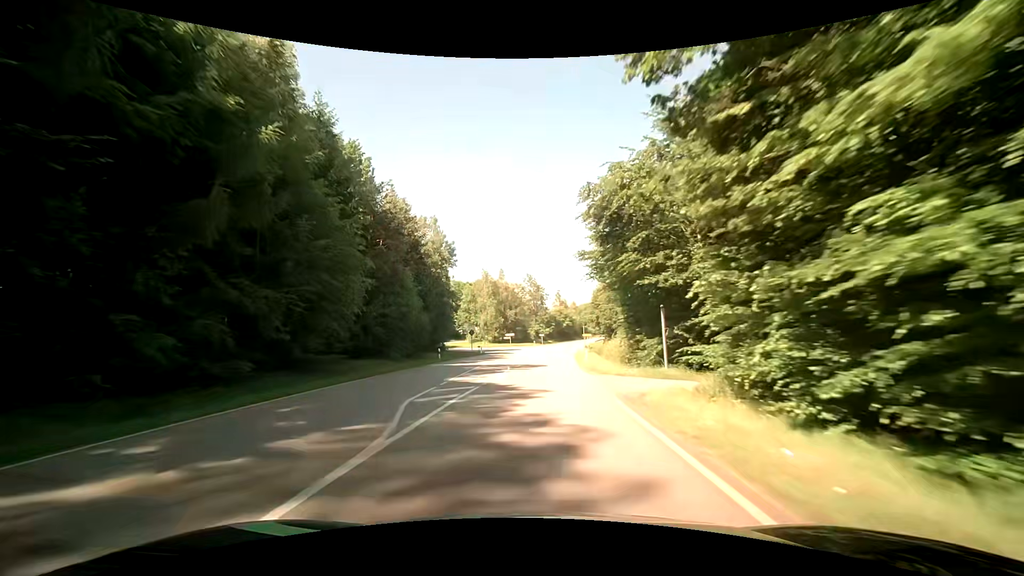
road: secondary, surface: asphalt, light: Day
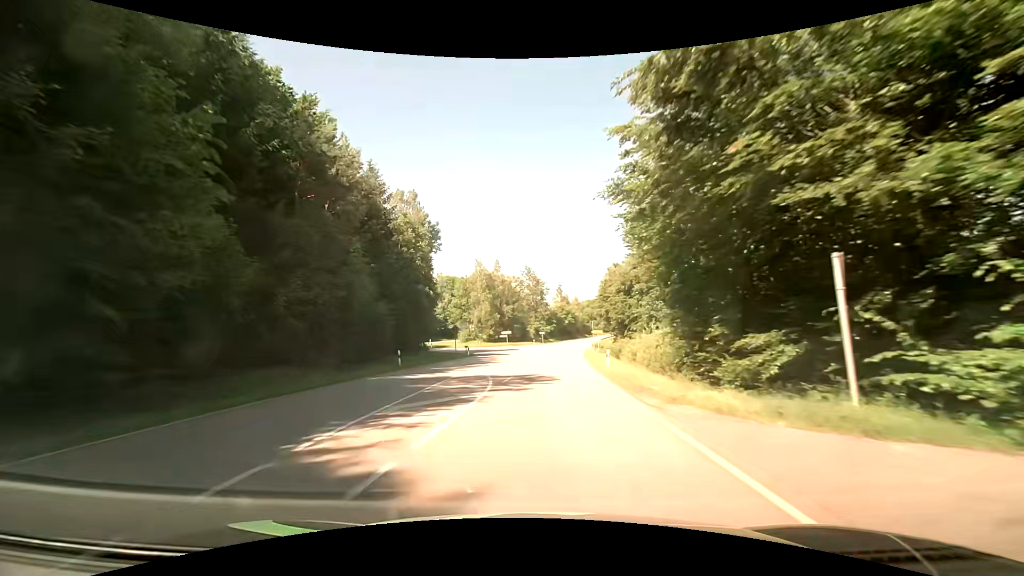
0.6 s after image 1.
(0.0, +12.1) m; 0°
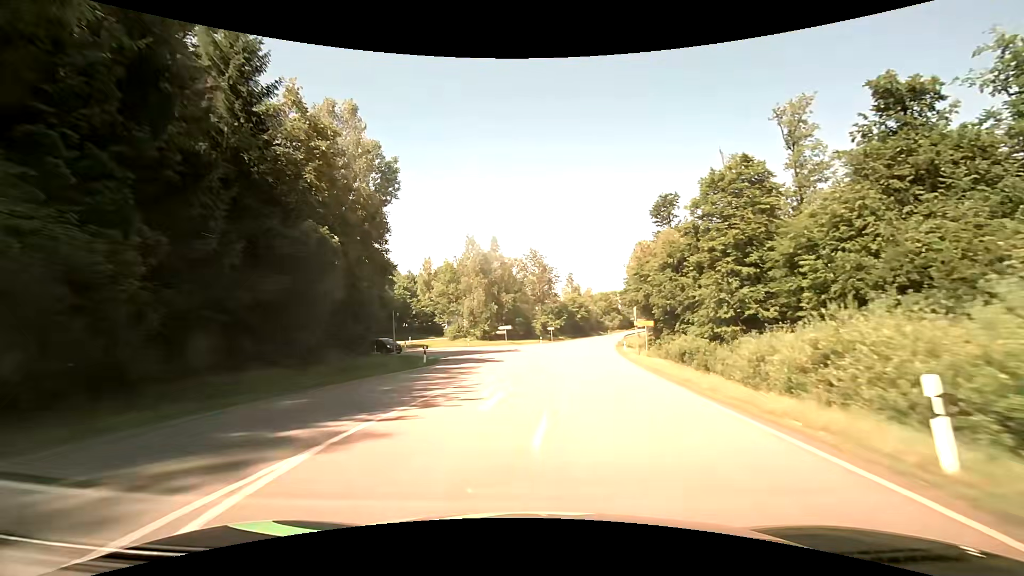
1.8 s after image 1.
(-0.2, +22.6) m; -1°
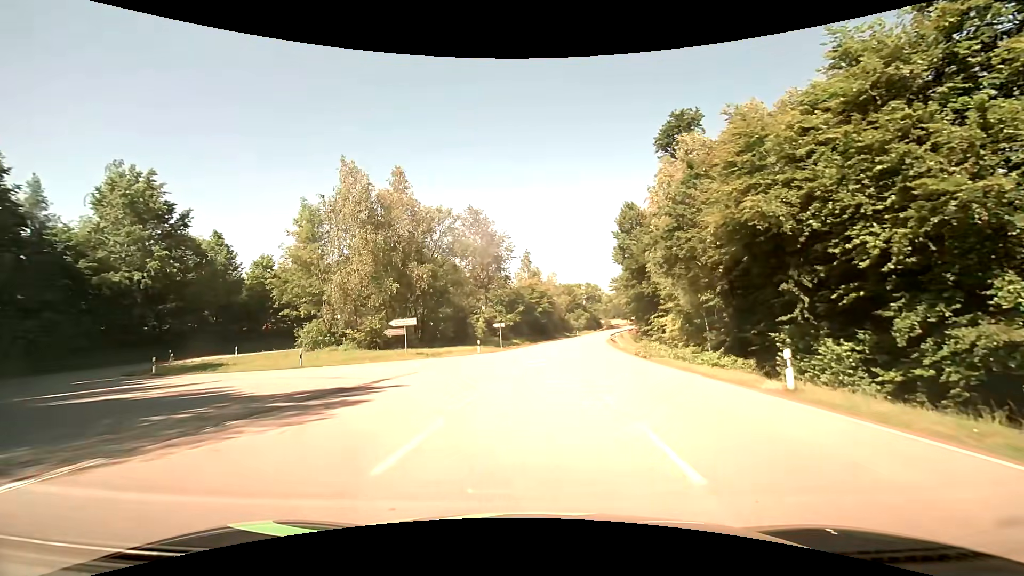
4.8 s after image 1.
(+1.8, +36.7) m; +6°
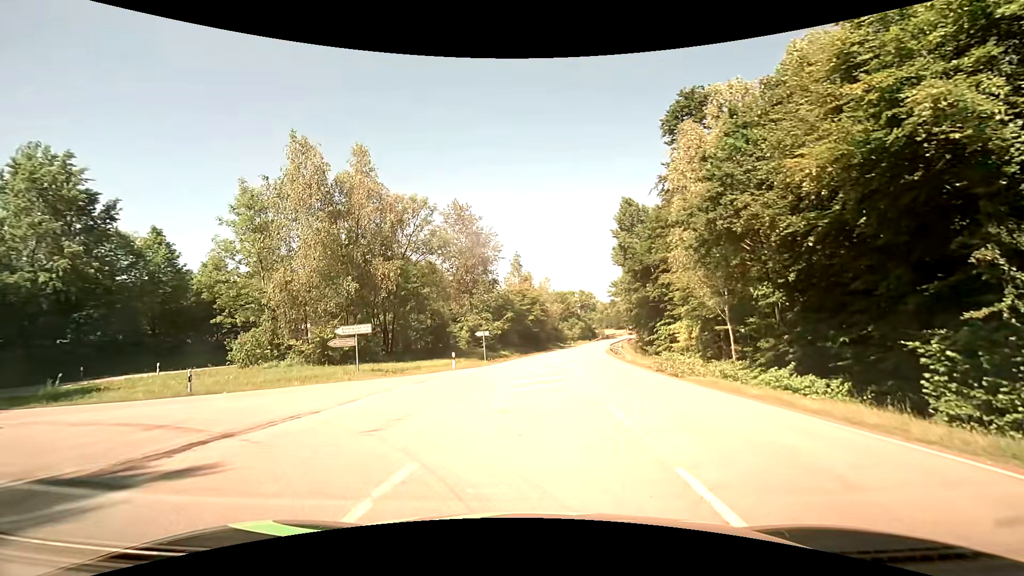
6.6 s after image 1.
(+0.2, +8.0) m; +1°
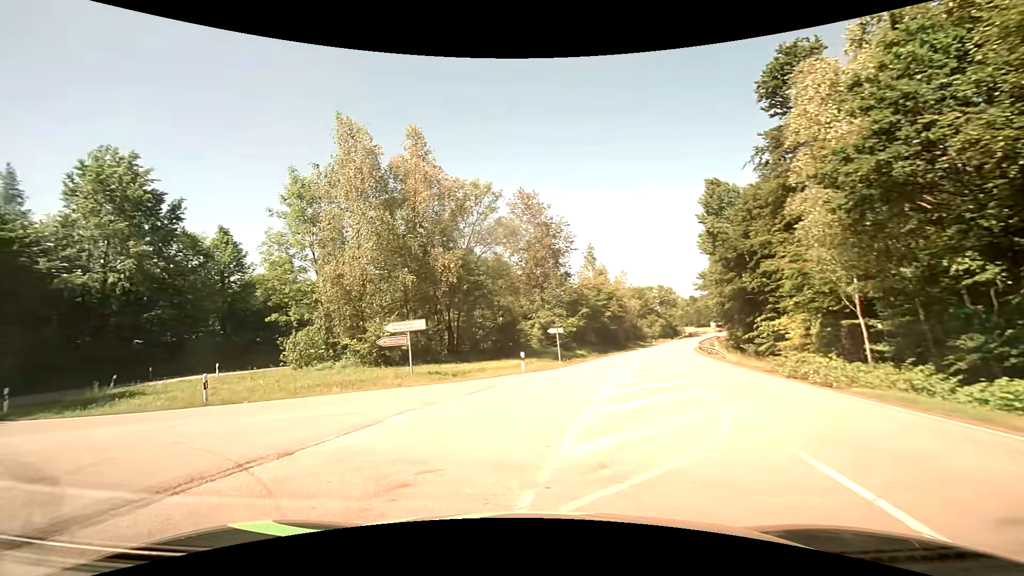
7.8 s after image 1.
(-0.2, +5.0) m; -8°
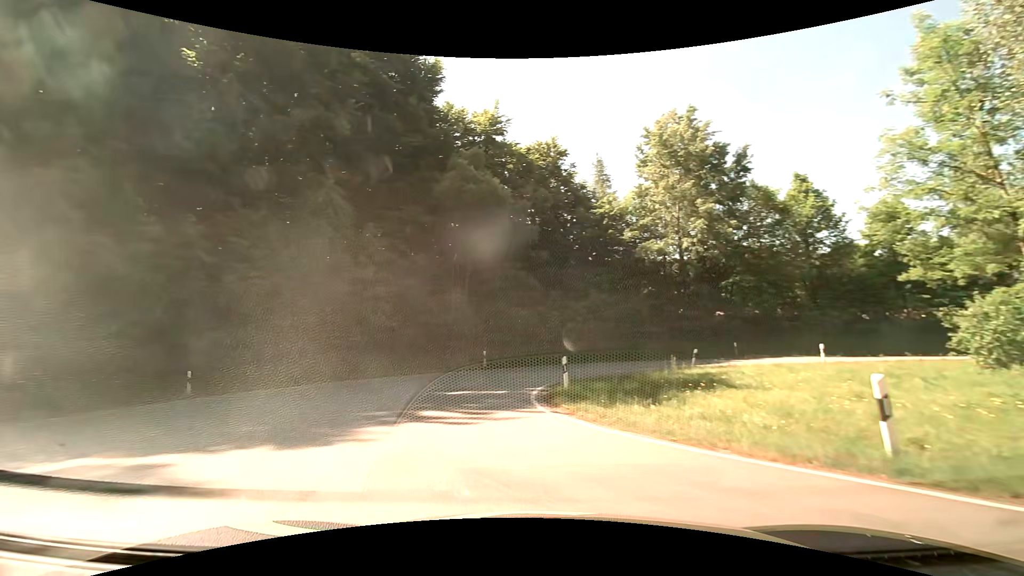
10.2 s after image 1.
(-6.0, +11.0) m; -61°
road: tertiary
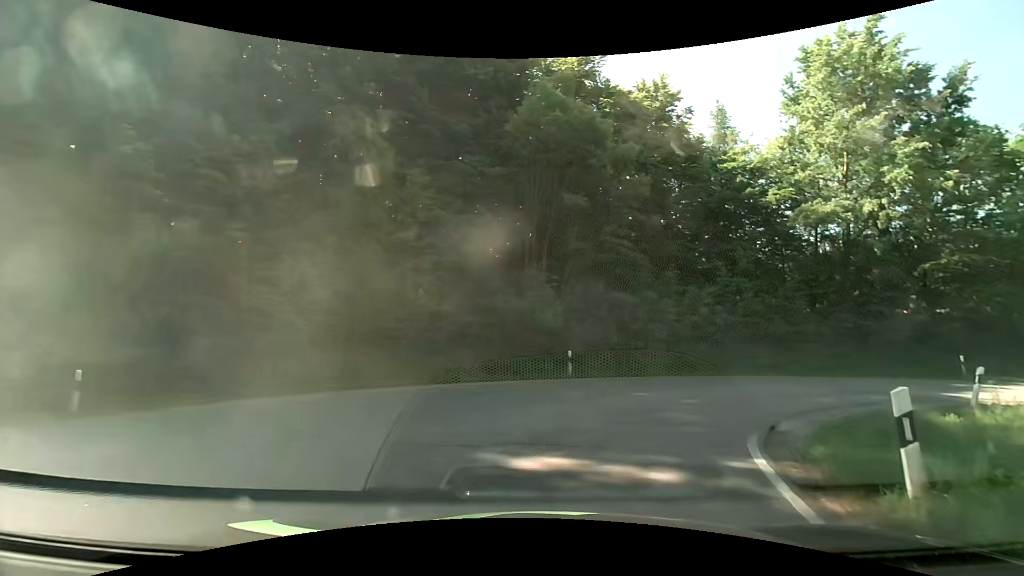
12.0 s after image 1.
(-1.0, +9.5) m; -6°
(+2, +10) (+9, +17) (+18, +18) (+28, +17) (+38, +15) (+48, +12) (+57, +10) (+67, +10) (+77, +10) (+87, +11) m
